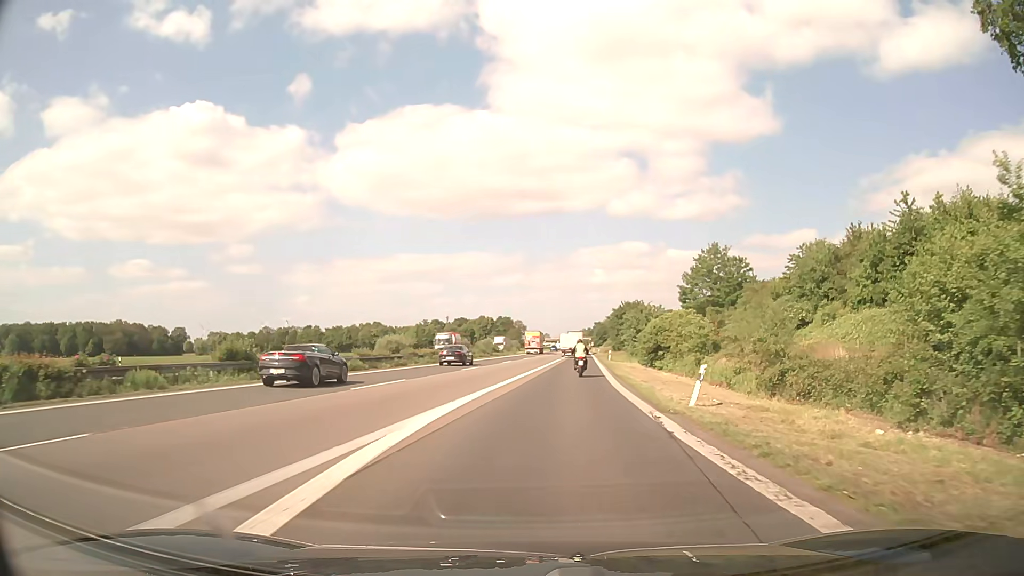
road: motorway_link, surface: asphalt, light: Day
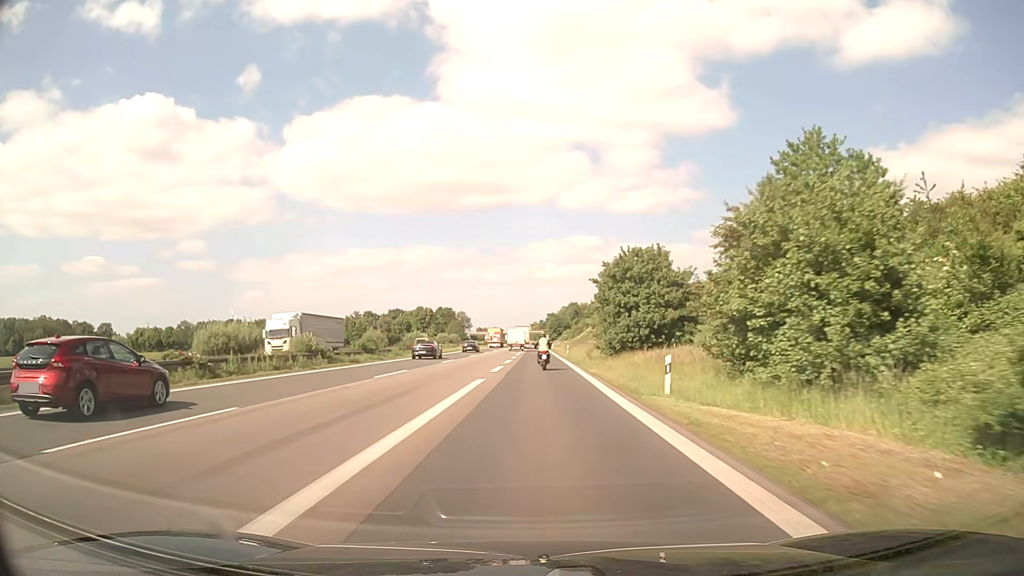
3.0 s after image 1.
(+3.8, +50.3) m; +5°
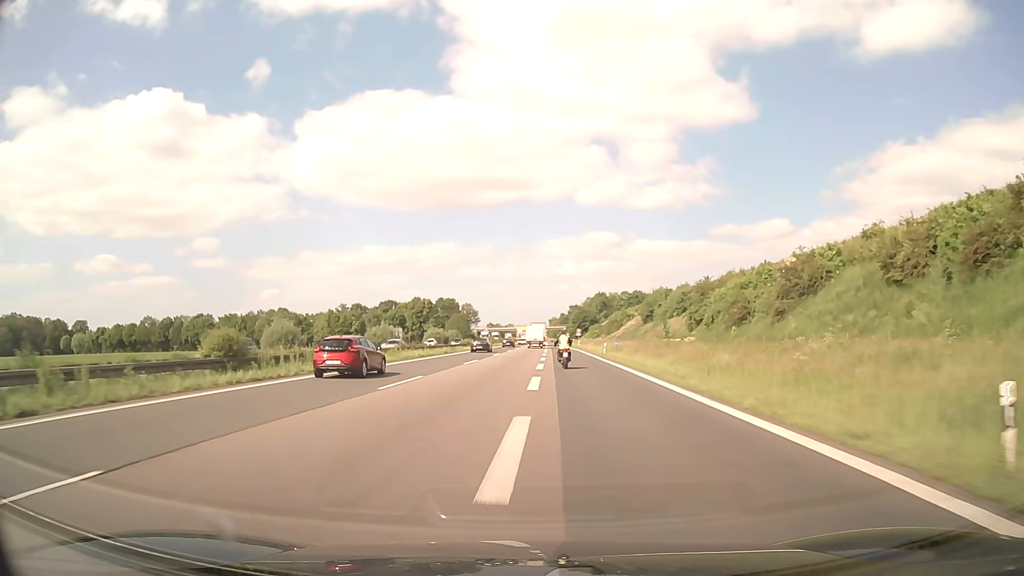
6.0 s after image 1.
(-0.7, +61.4) m; -1°
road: motorway
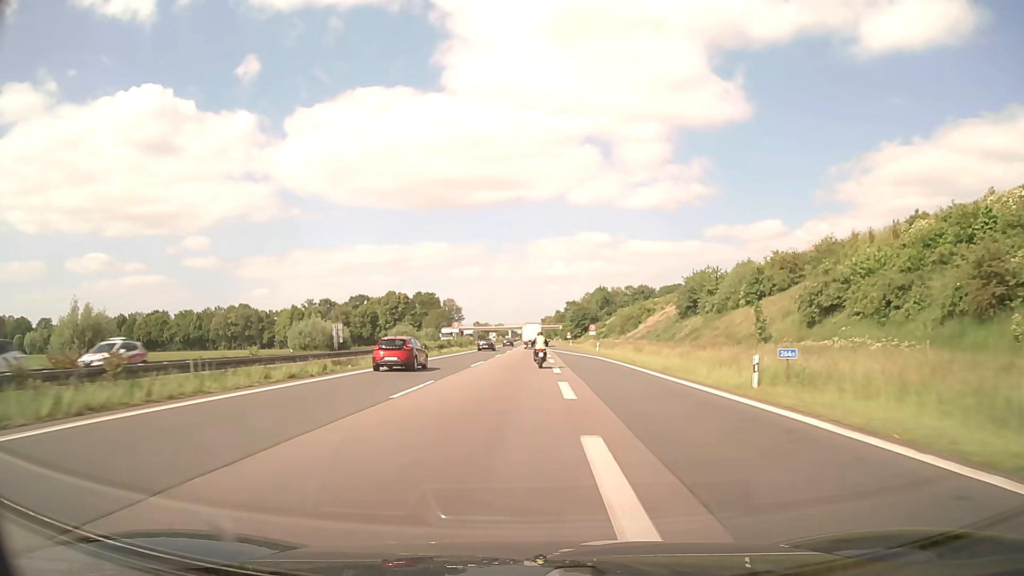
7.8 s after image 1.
(+0.1, +38.8) m; +1°
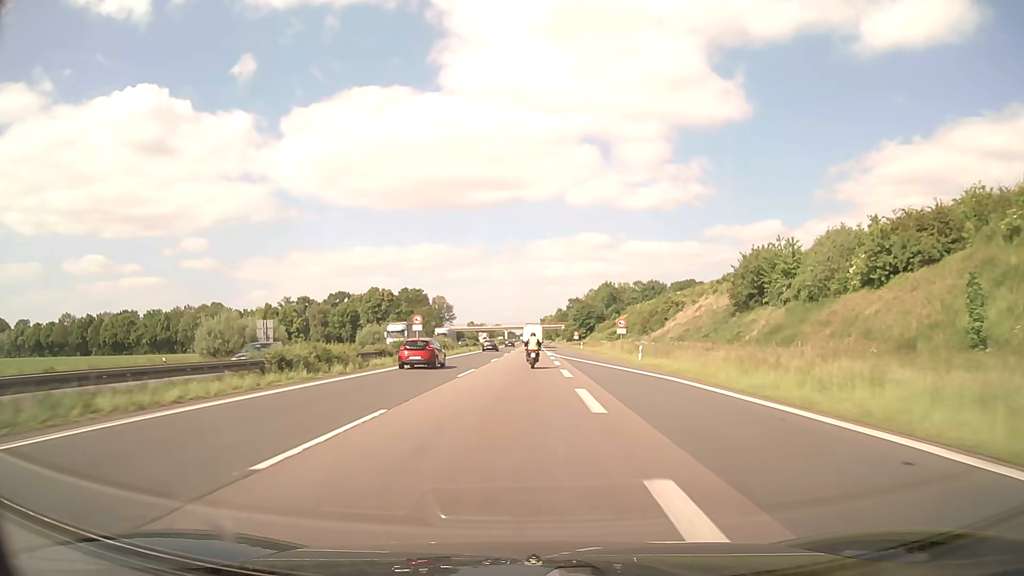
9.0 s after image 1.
(0.0, +26.8) m; 0°
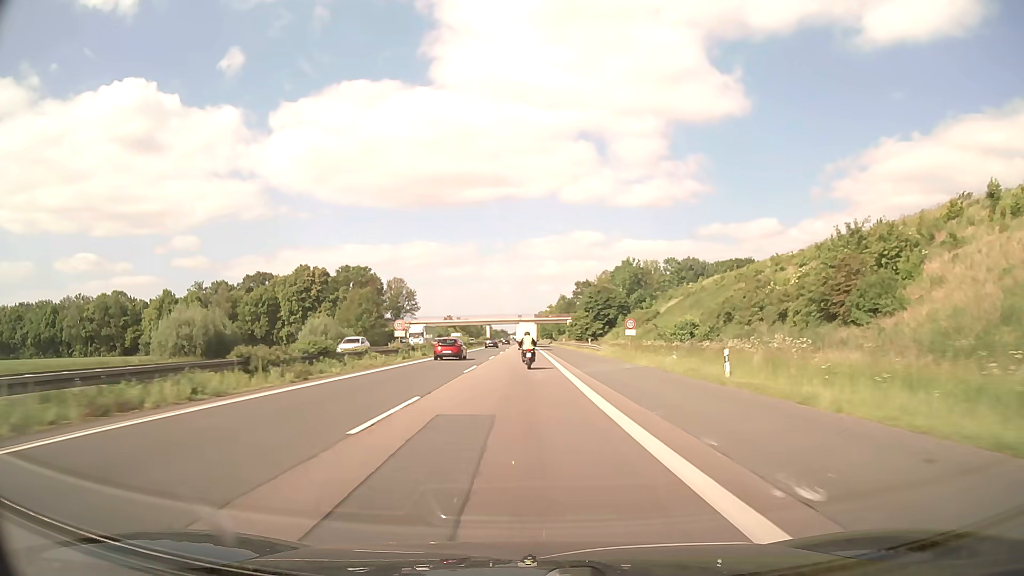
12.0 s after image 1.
(+0.4, +69.8) m; +1°
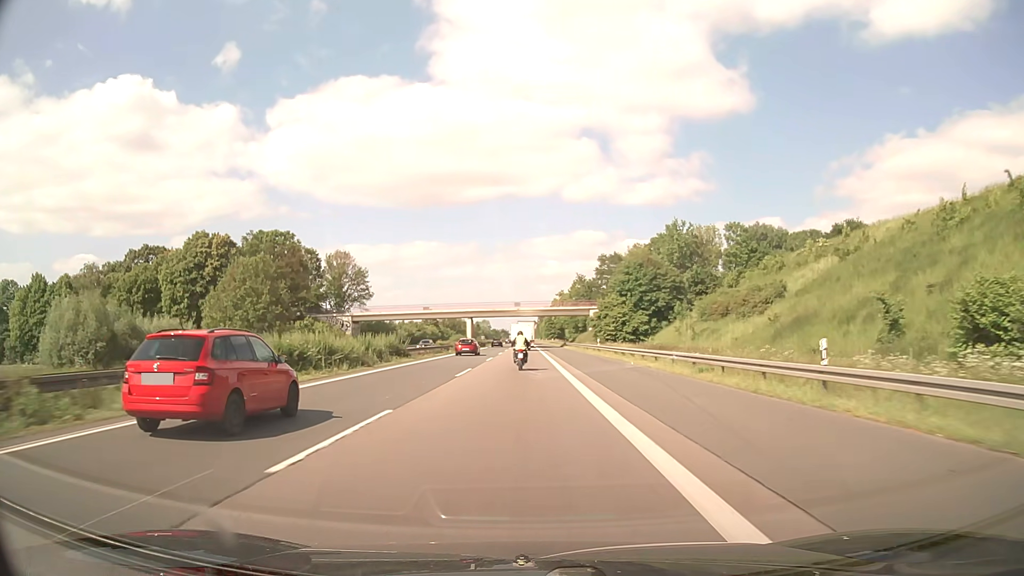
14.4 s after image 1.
(-0.1, +57.0) m; 0°
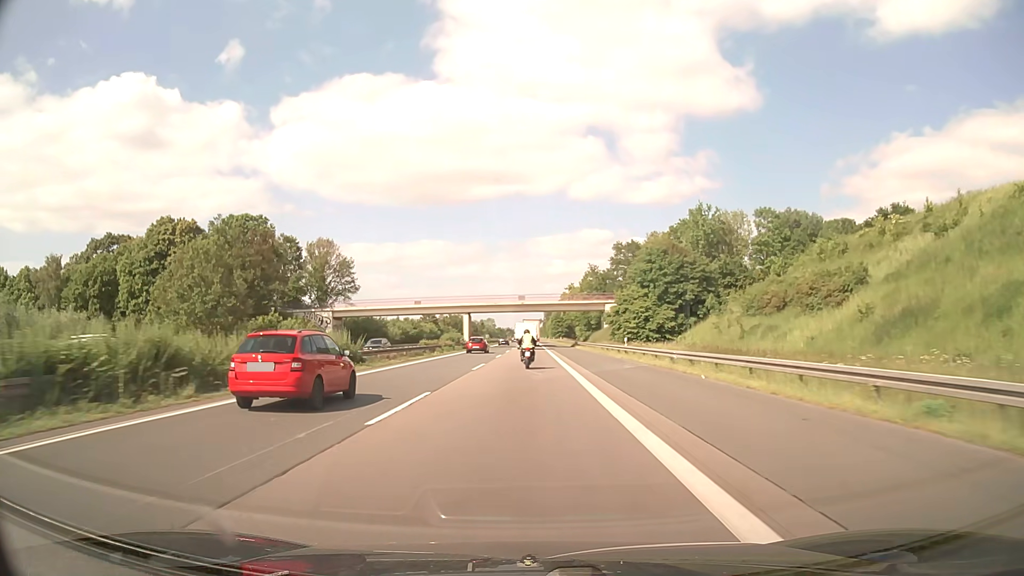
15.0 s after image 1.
(-0.1, +14.3) m; -1°
(0, +10) (0, +20) (0, +30) (0, +40) (0, +50) (0, +60) (0, +70) (0, +80) (0, +90) (+1, +100) m
